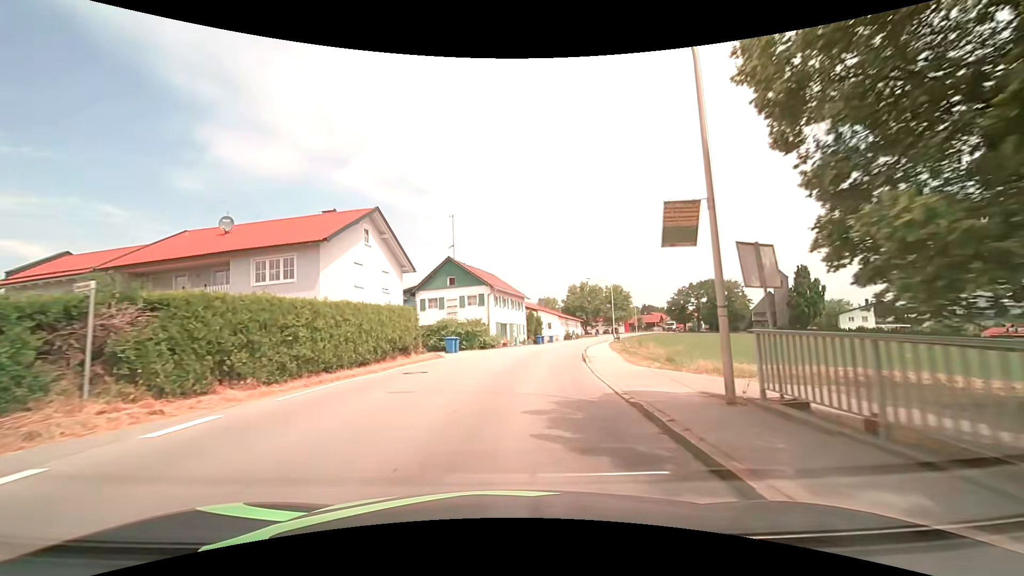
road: secondary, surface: asphalt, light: Day
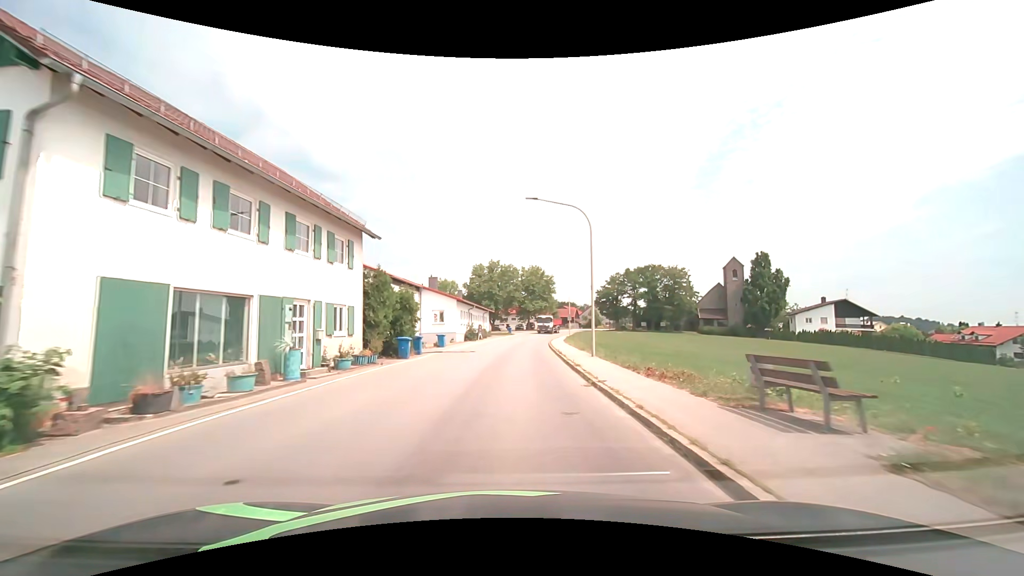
(+3.3, +35.4) m; +11°
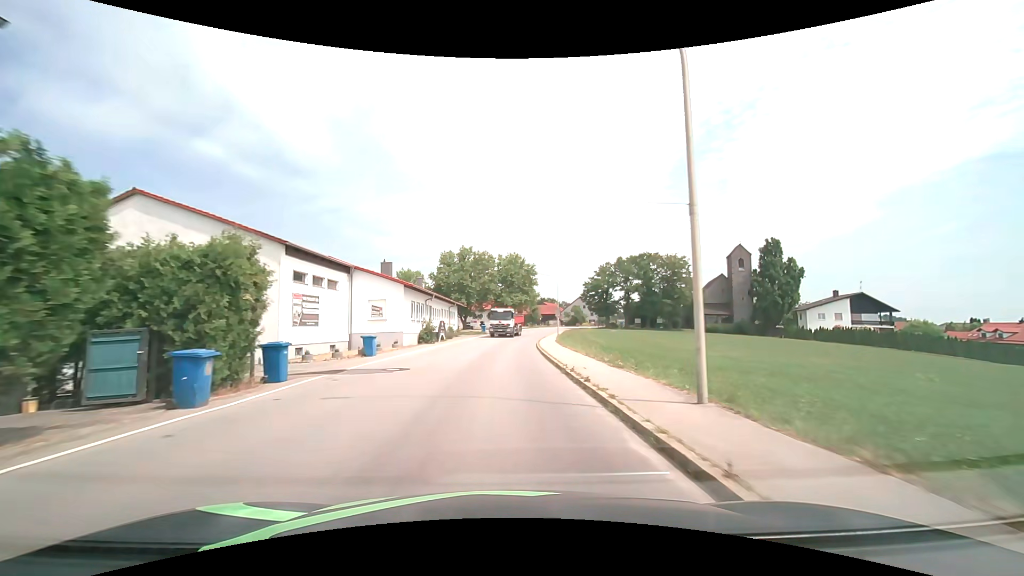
(+0.4, +14.8) m; +3°
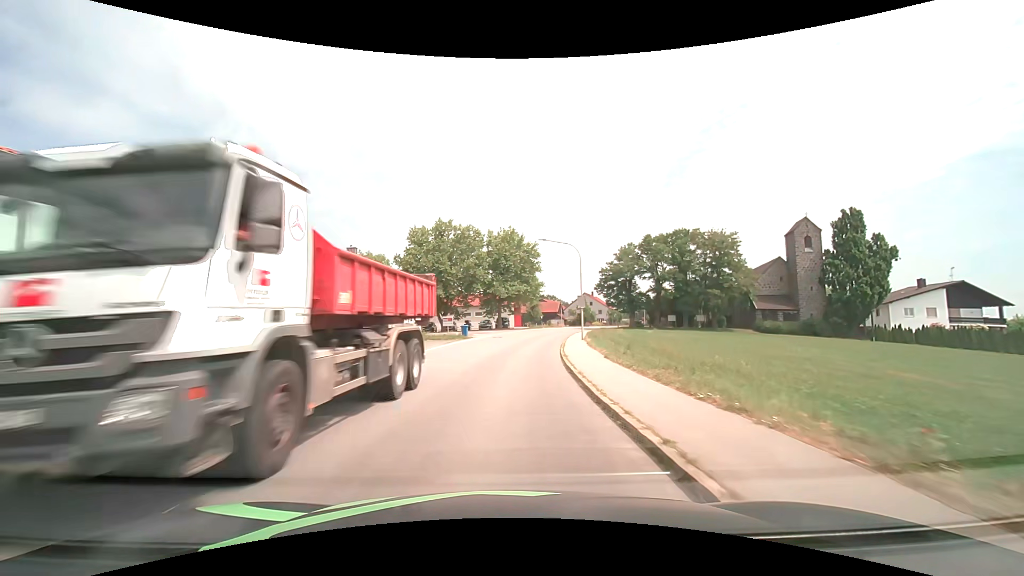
(+0.3, +22.5) m; +1°
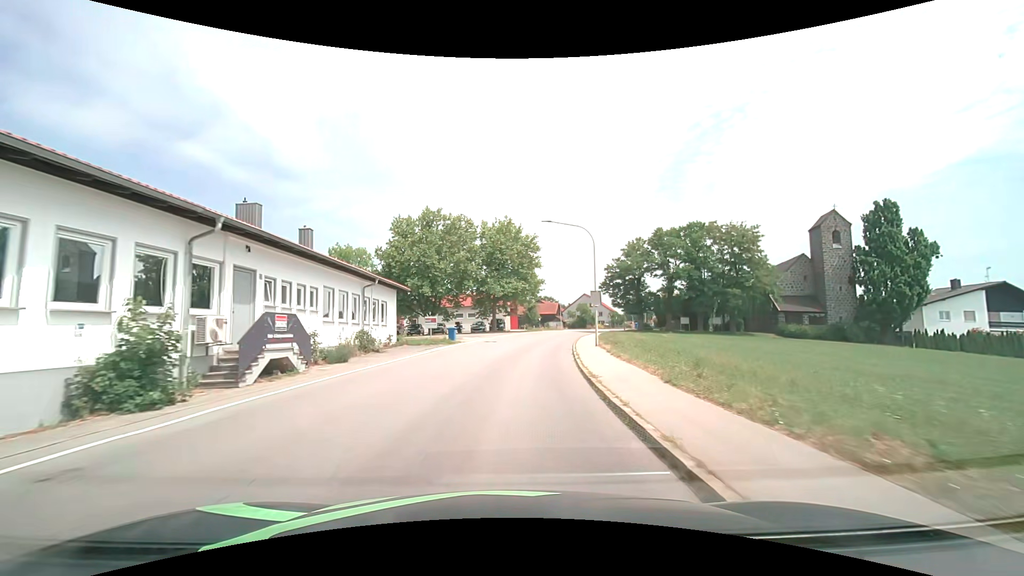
(0.0, +7.1) m; 0°
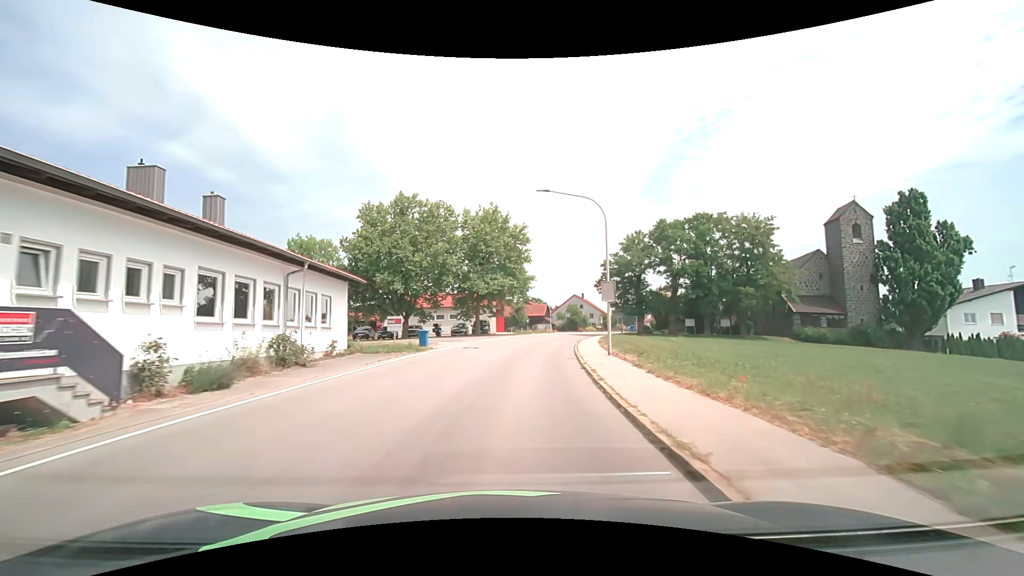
(+0.1, +7.1) m; +2°
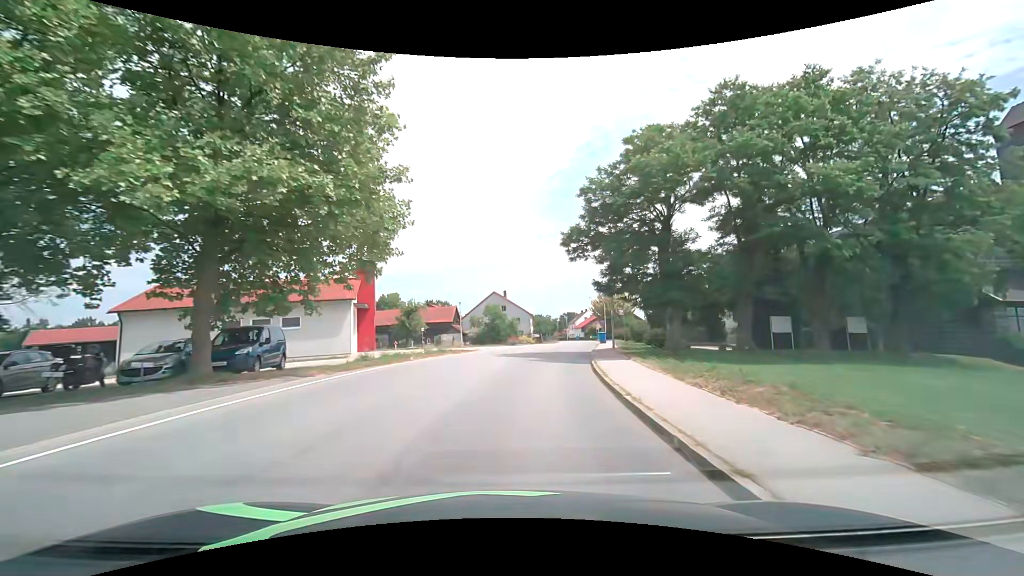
(+2.9, +36.1) m; +10°
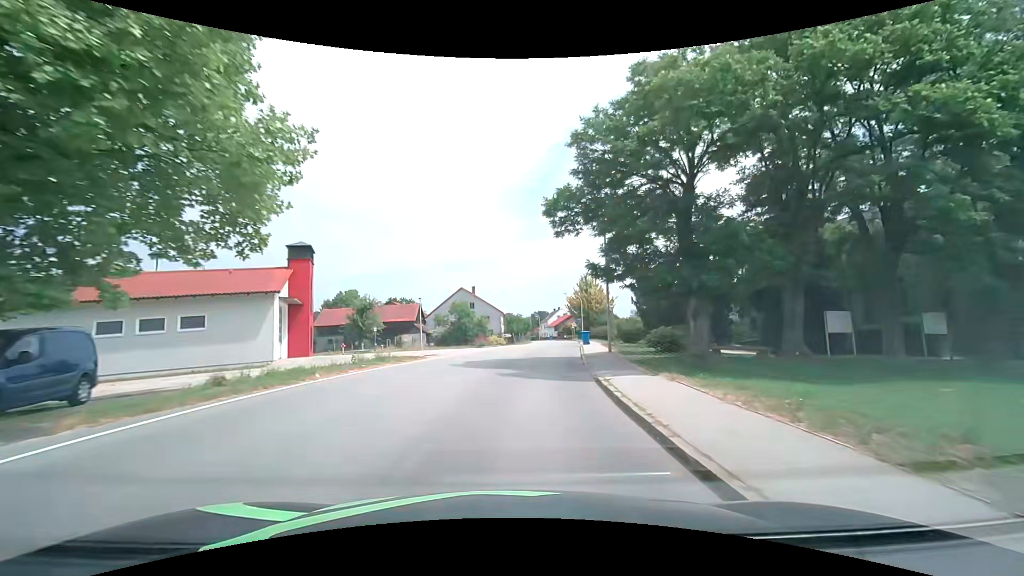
(+0.2, +7.4) m; +3°
(0, +10) (+1, +20) (+2, +30) (+4, +40) (+5, +50) (+6, +60) (+8, +70) (+8, +80) (+9, +90) (+8, +100) m
